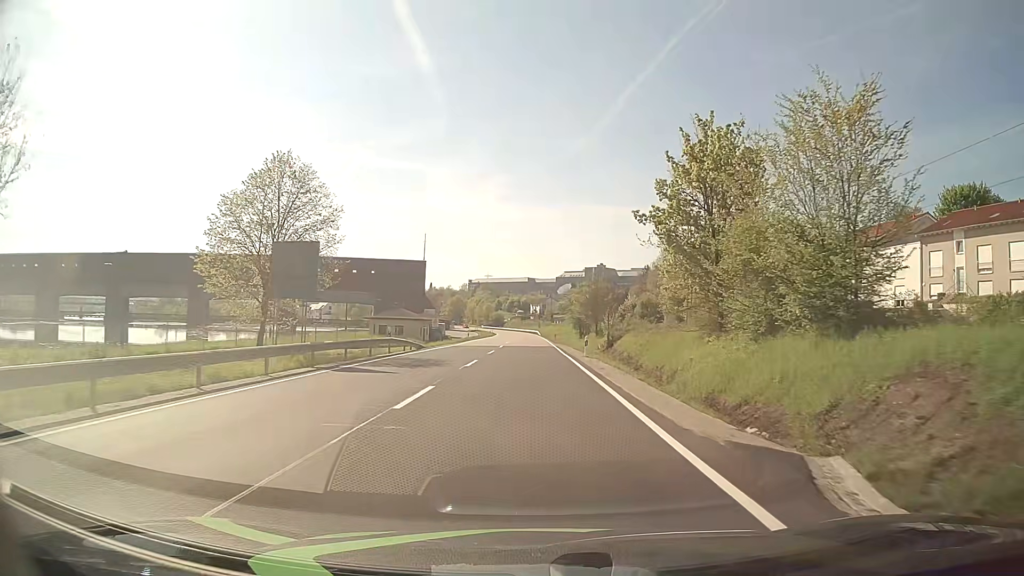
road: primary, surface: asphalt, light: Day
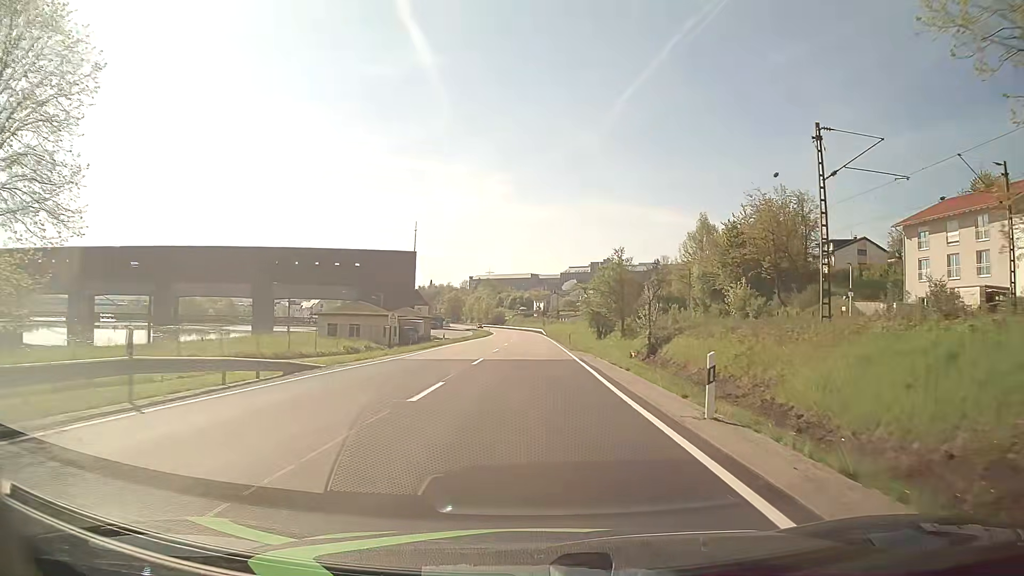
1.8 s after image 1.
(0.0, +23.0) m; 0°
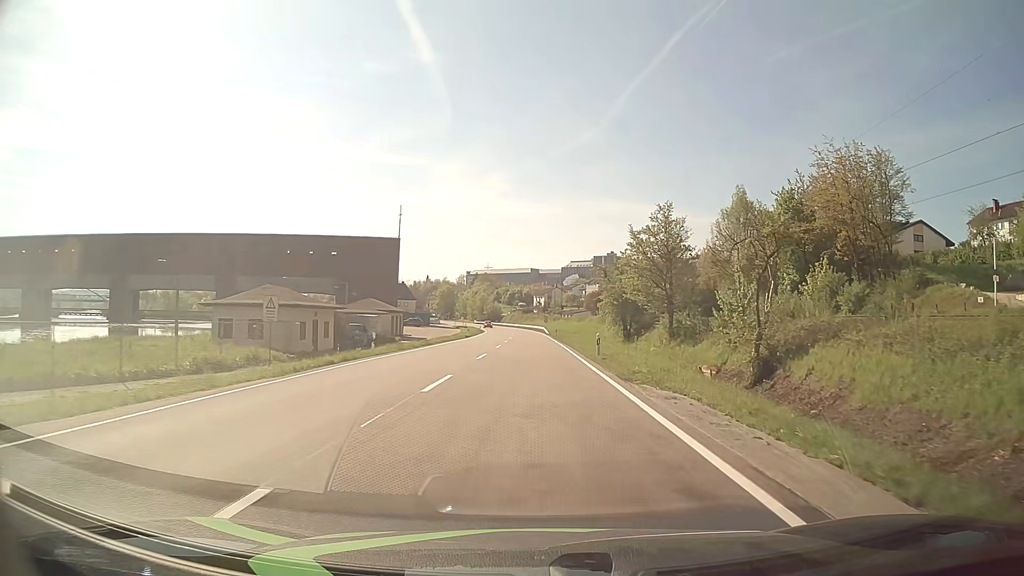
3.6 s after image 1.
(0.0, +23.0) m; 0°
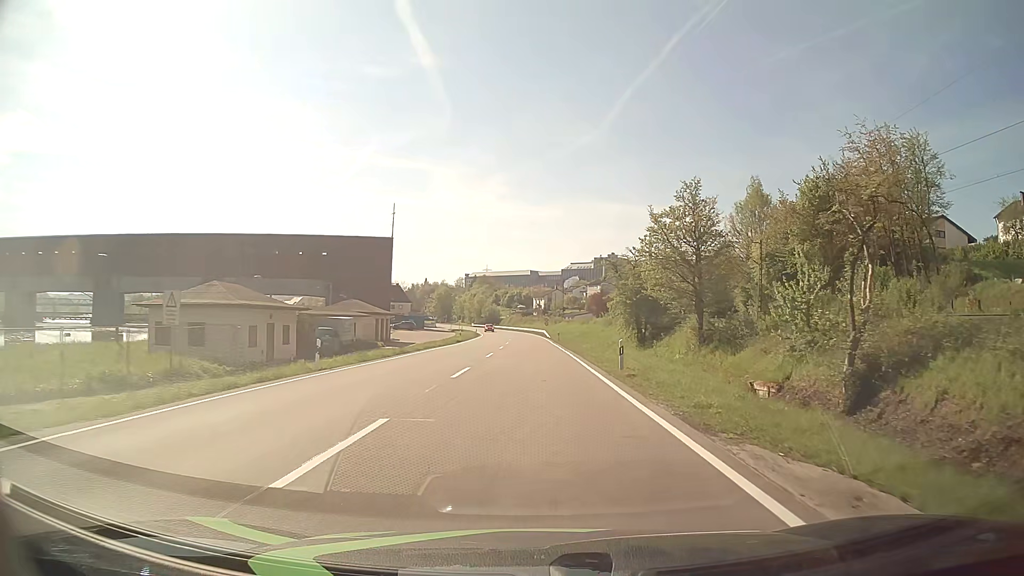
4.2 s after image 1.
(0.0, +7.7) m; 0°
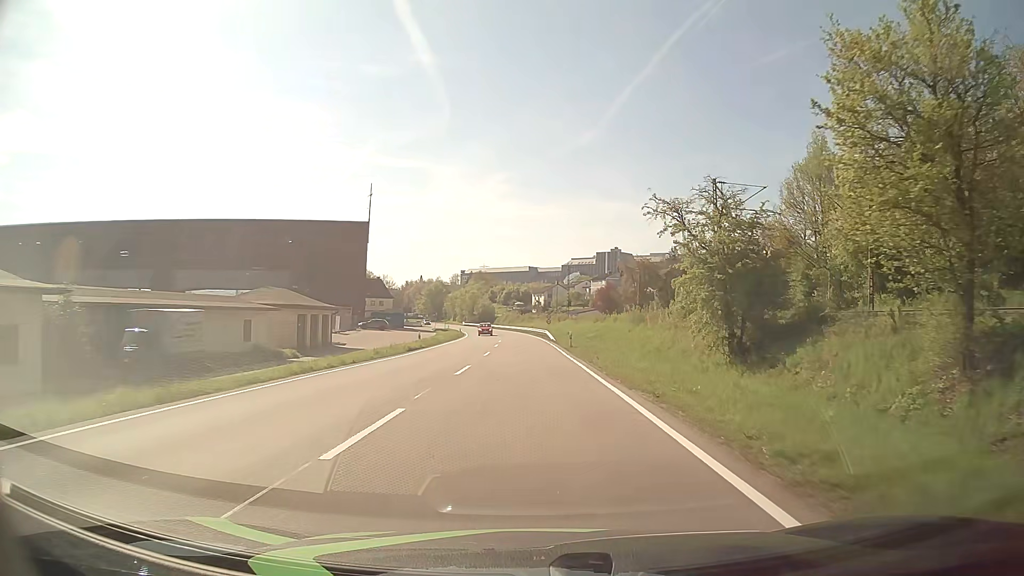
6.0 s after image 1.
(0.0, +22.9) m; 0°
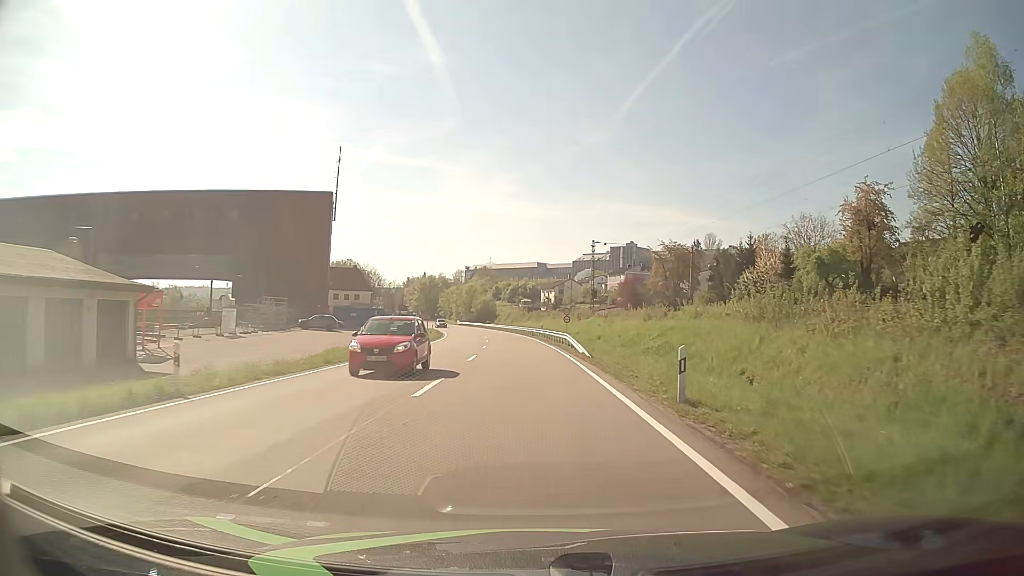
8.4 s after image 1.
(-0.1, +30.5) m; -1°
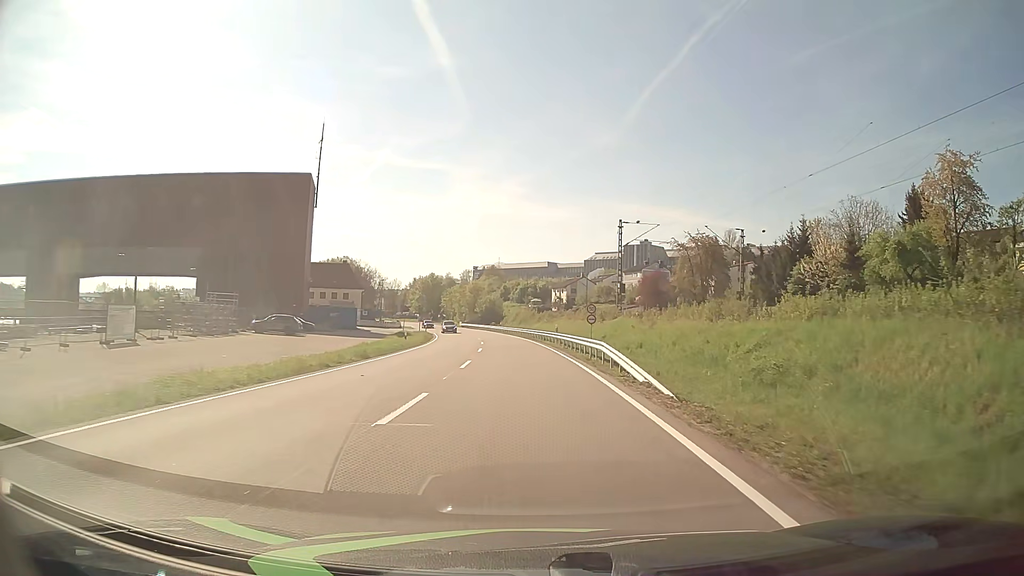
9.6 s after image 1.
(-0.1, +15.2) m; -1°
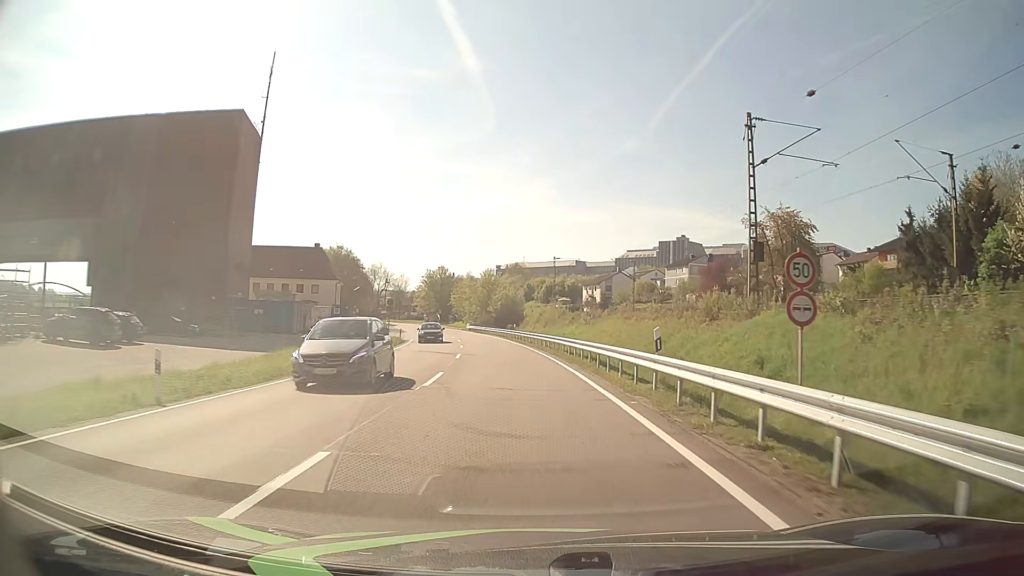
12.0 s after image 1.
(-0.3, +30.4) m; -2°
(0, +10) (0, +20) (-1, +30) (-2, +40) (-3, +50) (-4, +60) (-6, +70) (-8, +79) (-10, +89) (-12, +99) m
